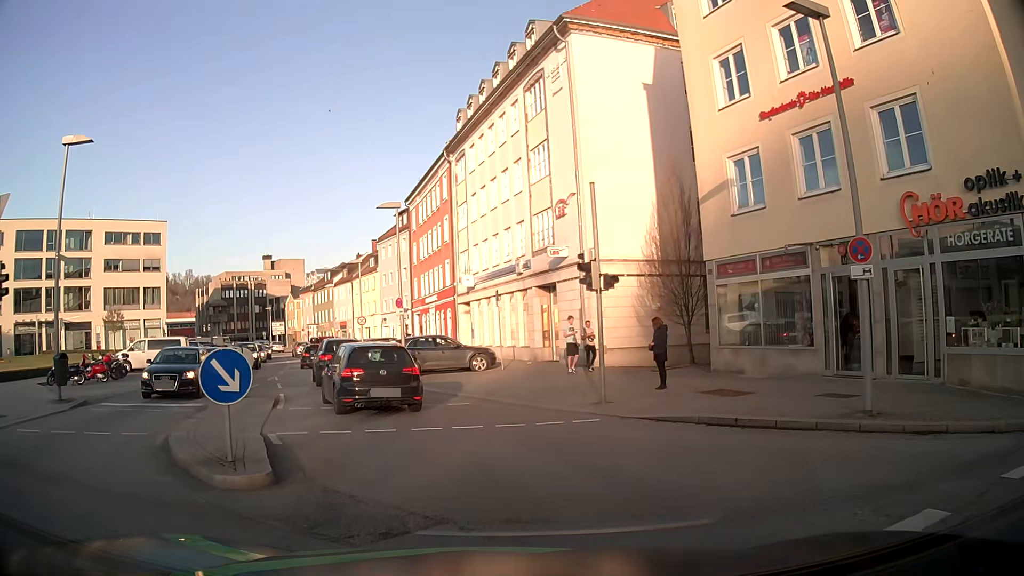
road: tertiary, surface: asphalt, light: Day
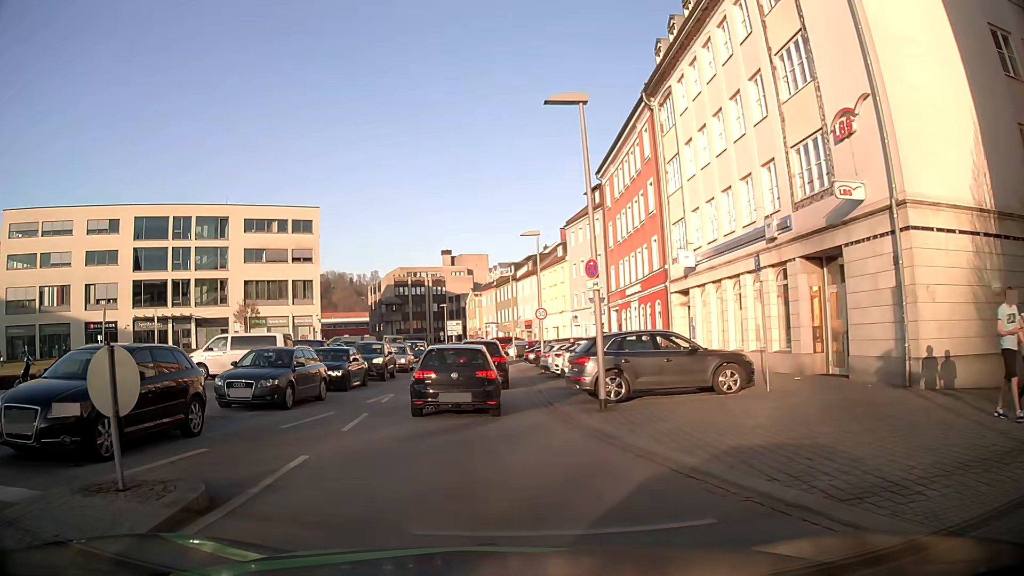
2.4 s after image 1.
(-2.6, +11.5) m; -24°
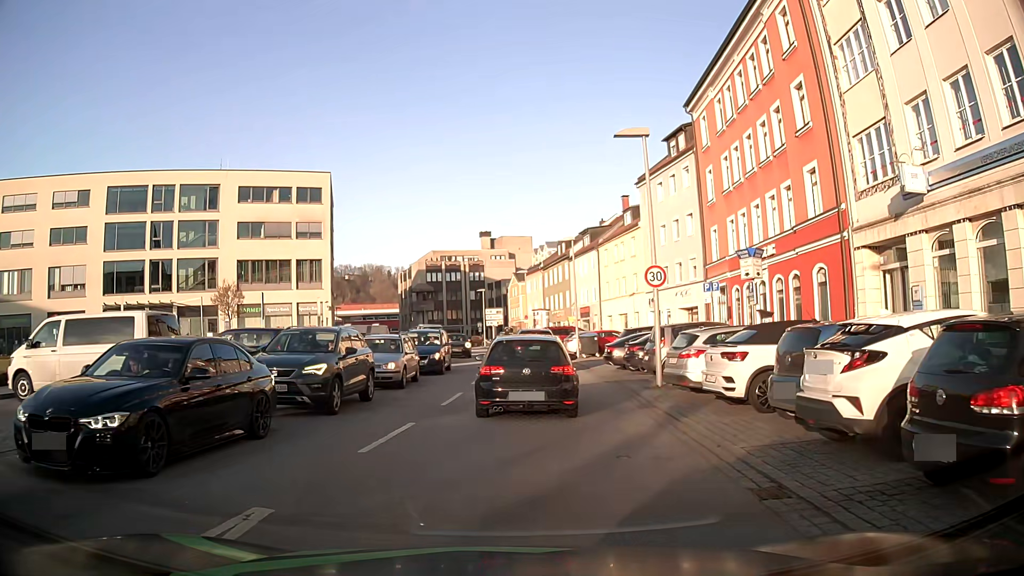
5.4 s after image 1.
(-0.9, +14.6) m; -4°
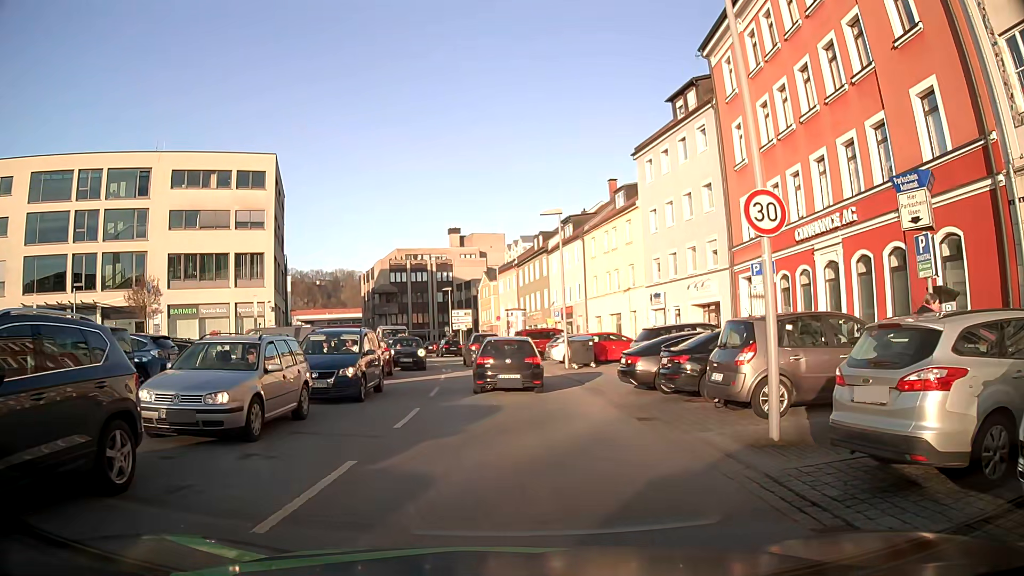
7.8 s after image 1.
(+0.3, +9.1) m; +4°
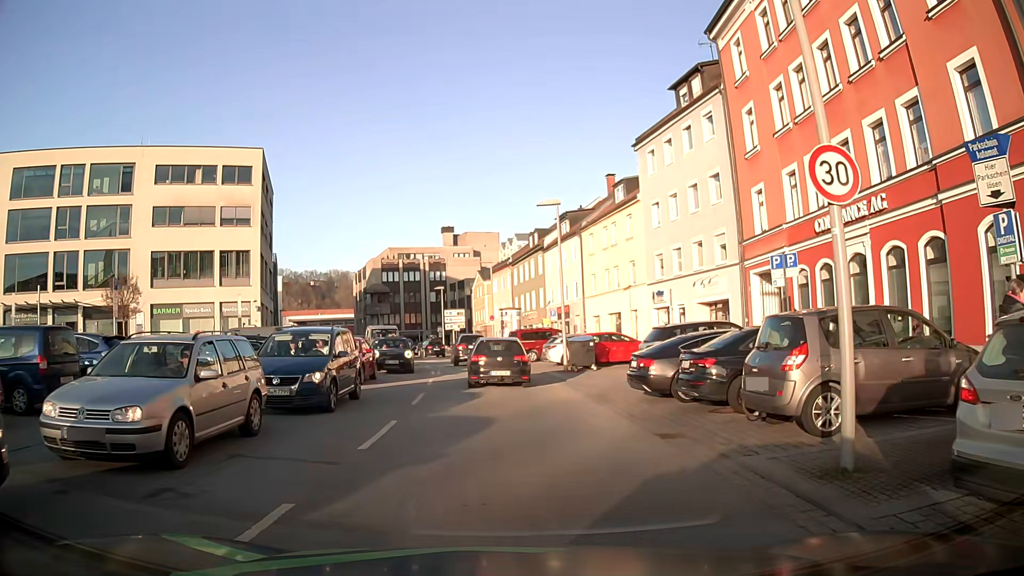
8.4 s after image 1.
(0.0, +2.1) m; -2°
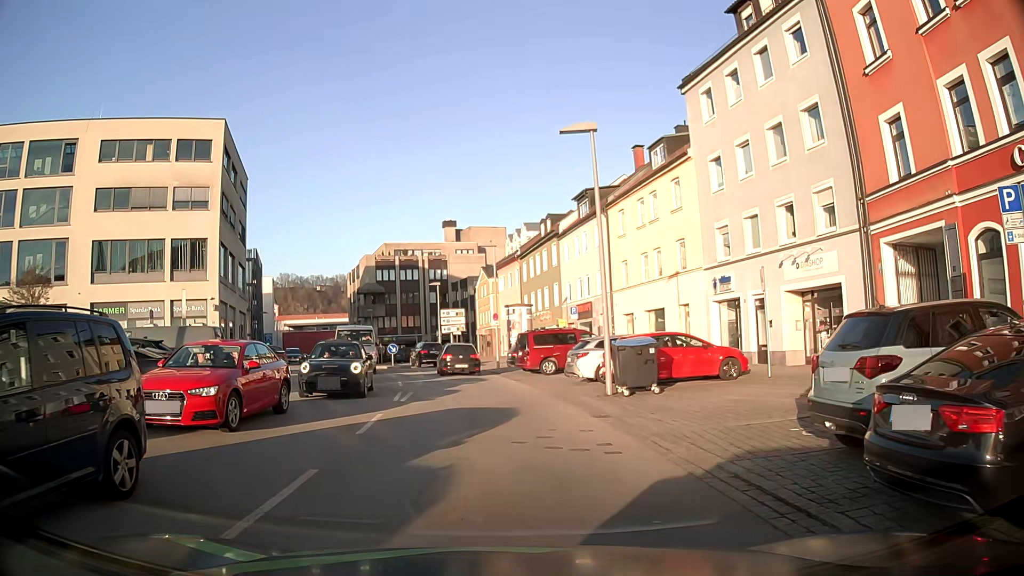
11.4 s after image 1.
(+0.3, +10.0) m; 0°
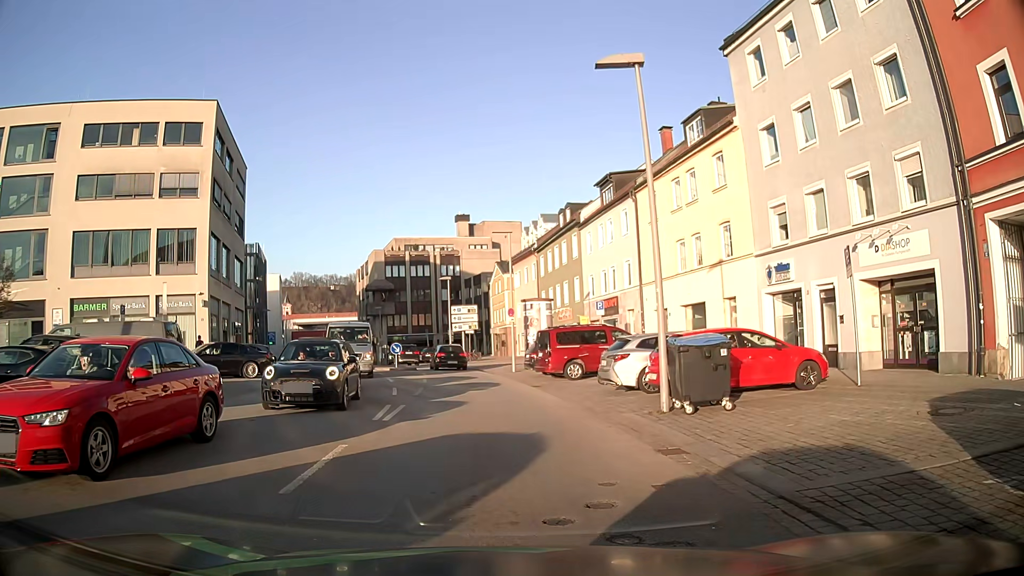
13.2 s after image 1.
(0.0, +4.1) m; -3°
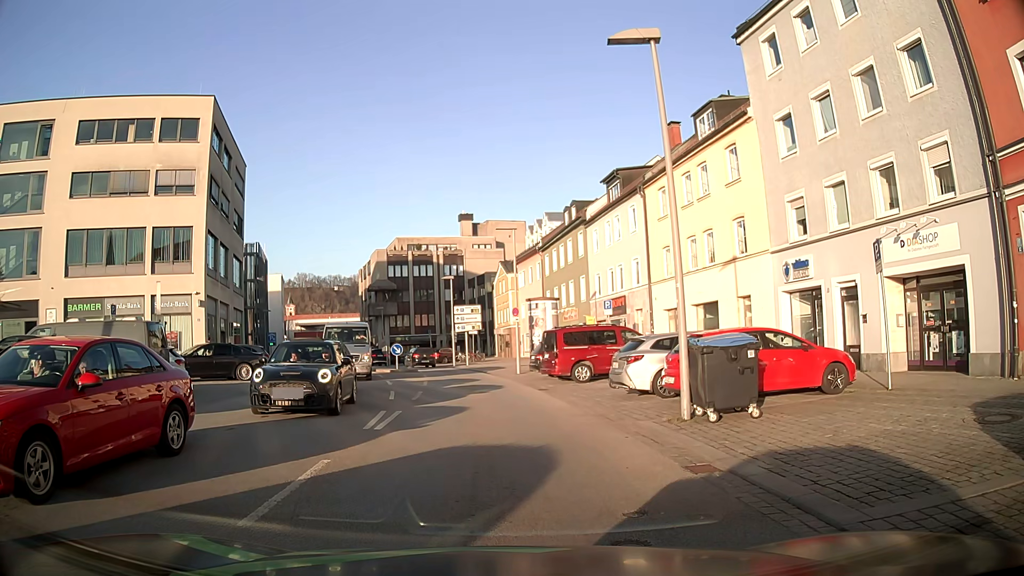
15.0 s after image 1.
(0.0, +1.1) m; 0°
